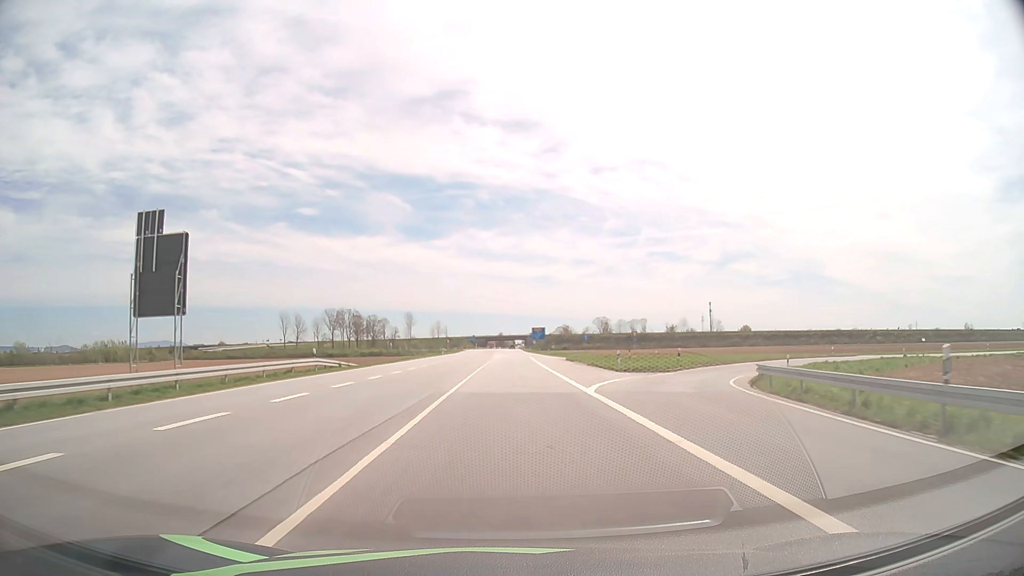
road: primary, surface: asphalt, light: Day
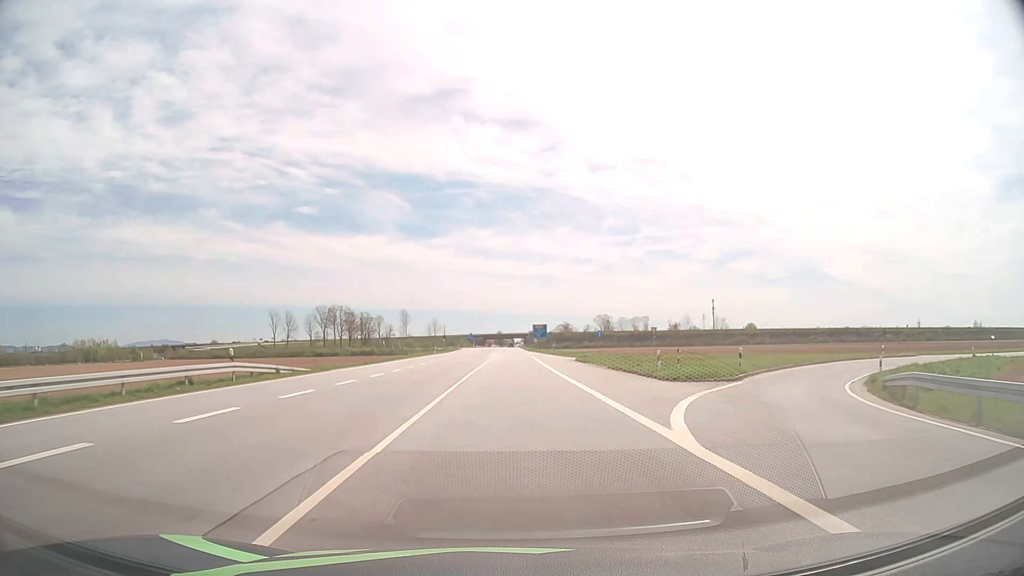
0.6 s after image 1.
(0.0, +11.2) m; 0°
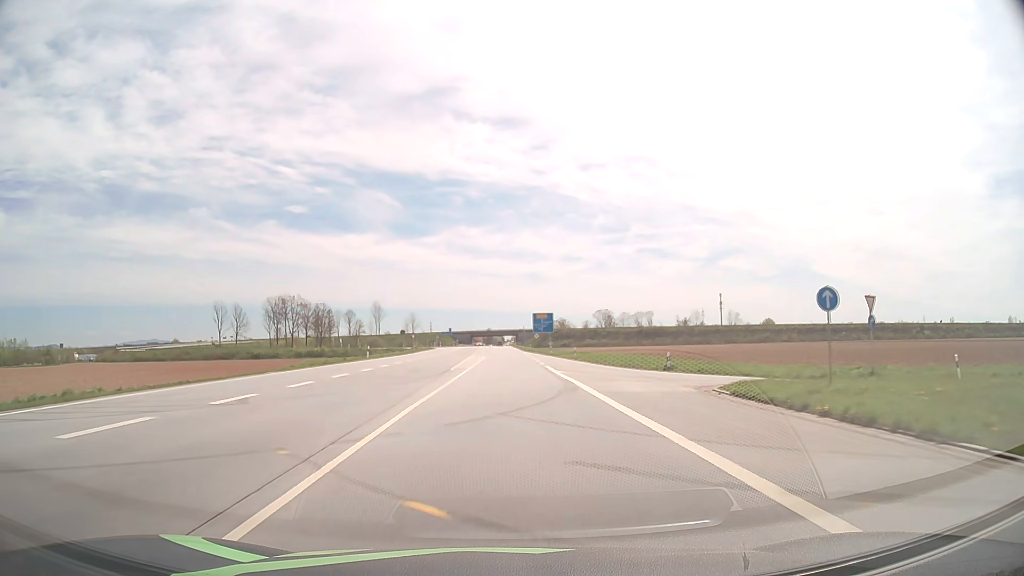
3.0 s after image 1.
(+0.2, +44.8) m; +1°
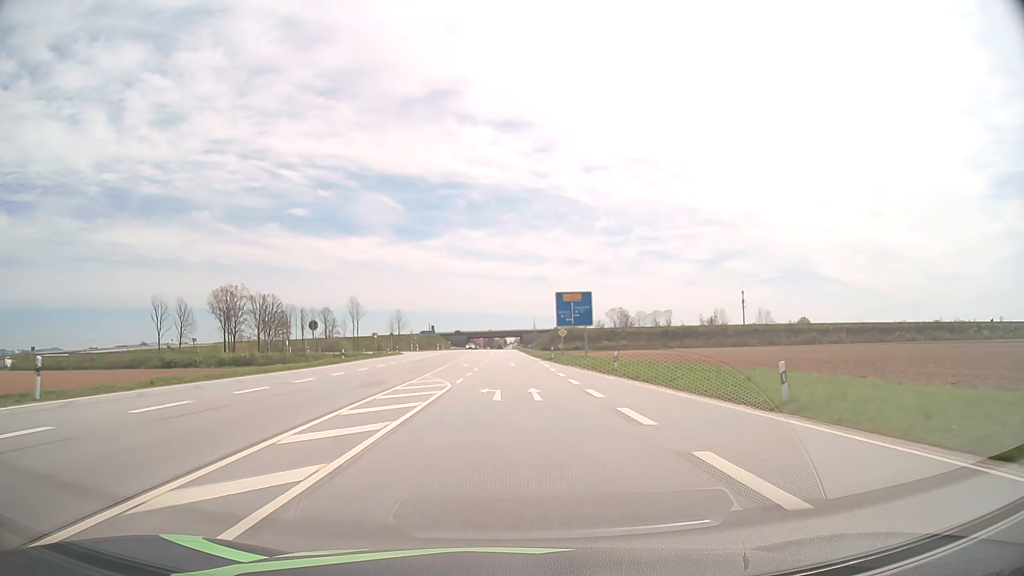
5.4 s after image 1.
(0.0, +44.2) m; 0°
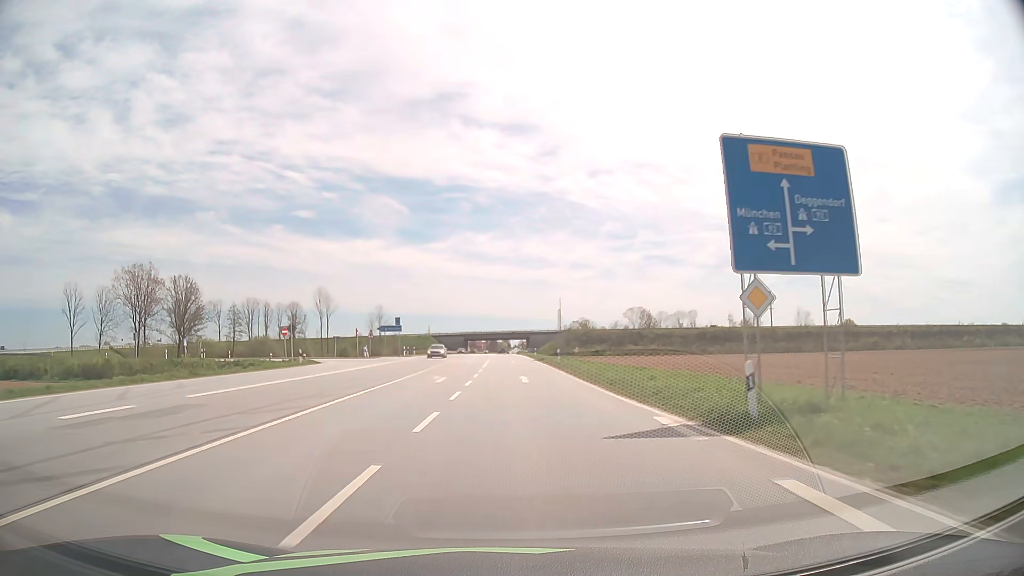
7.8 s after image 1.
(-0.1, +43.9) m; 0°
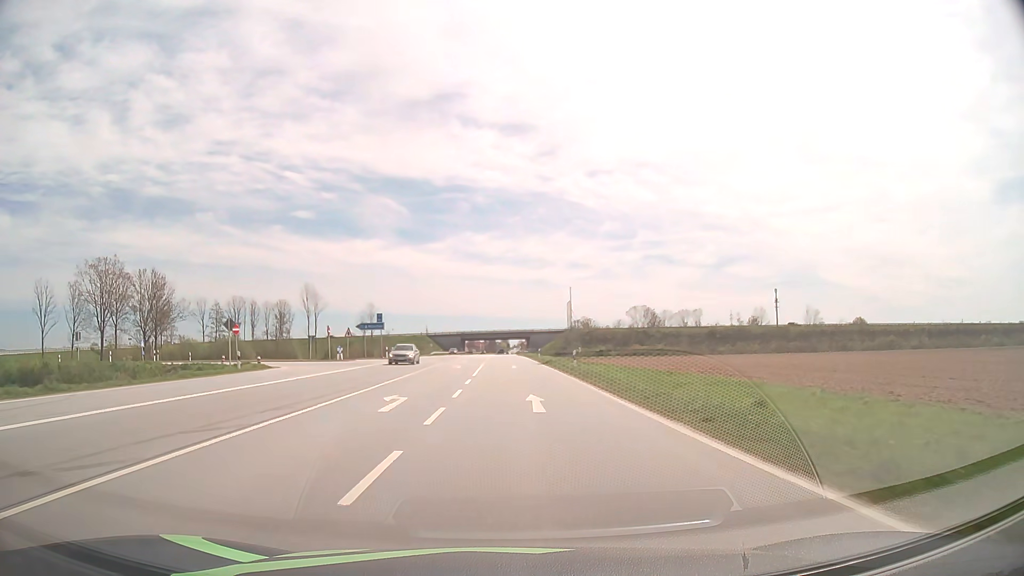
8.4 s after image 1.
(0.0, +10.9) m; 0°
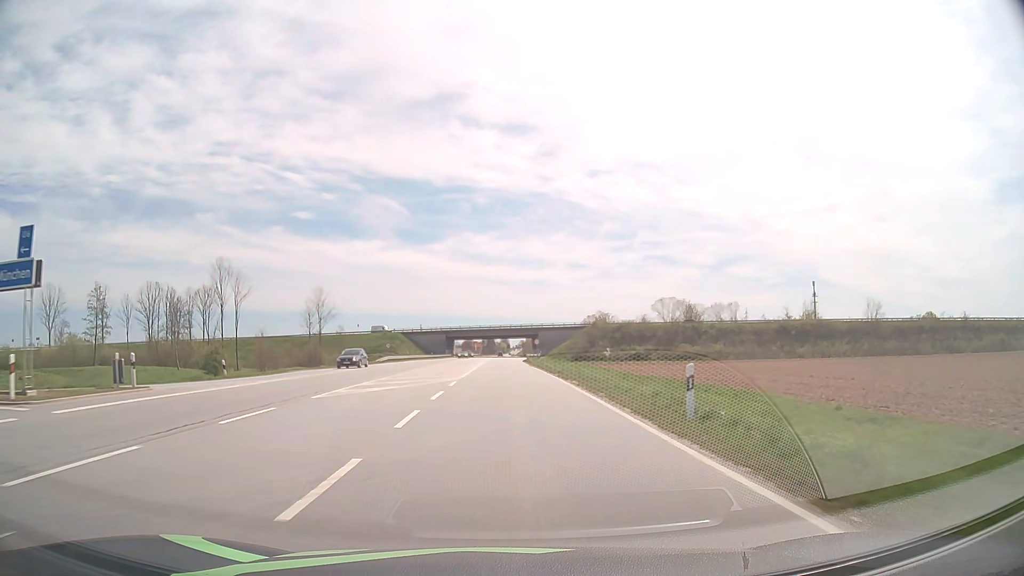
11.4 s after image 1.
(0.0, +54.2) m; 0°
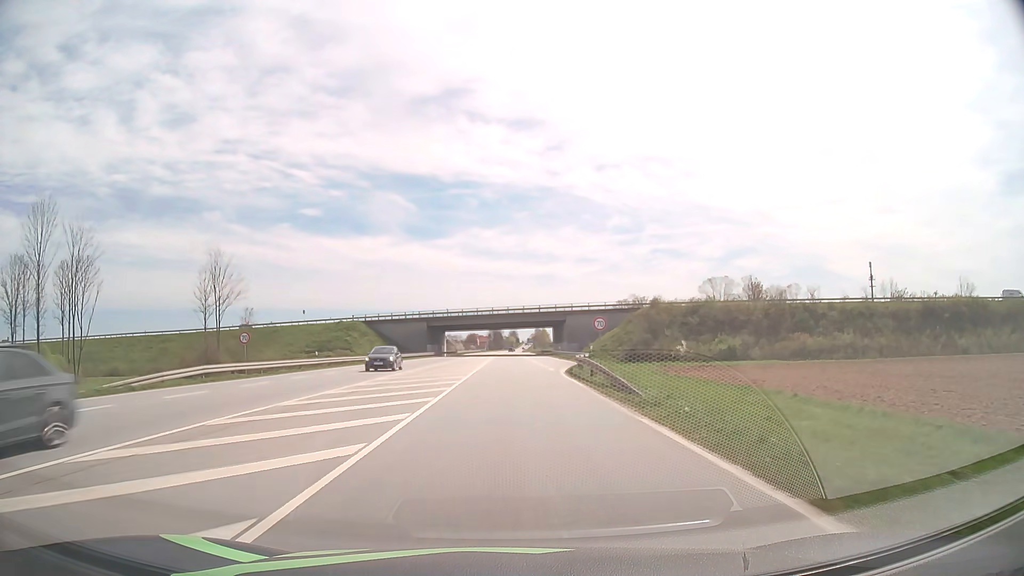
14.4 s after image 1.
(-0.3, +54.7) m; -1°
(0, +10) (0, +20) (0, +30) (0, +40) (0, +50) (0, +60) (0, +70) (0, +80) (0, +90) (0, +100) m
